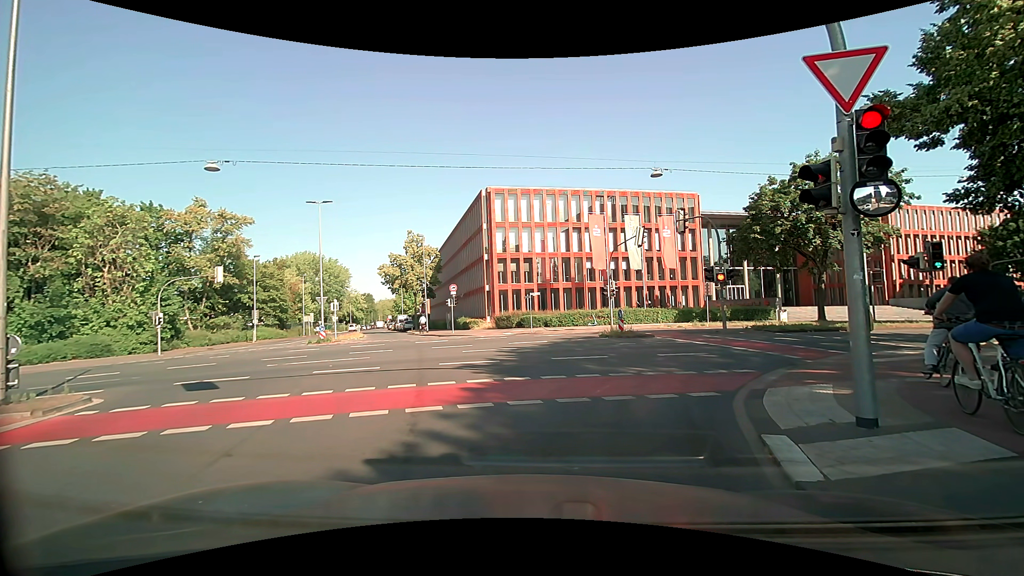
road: secondary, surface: asphalt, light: Day
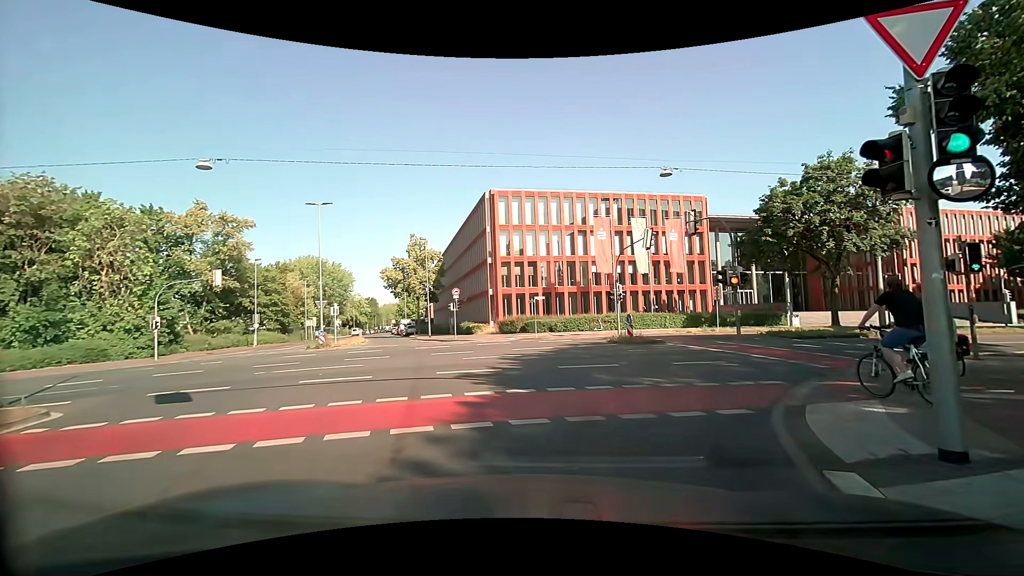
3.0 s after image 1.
(0.0, +1.1) m; 0°
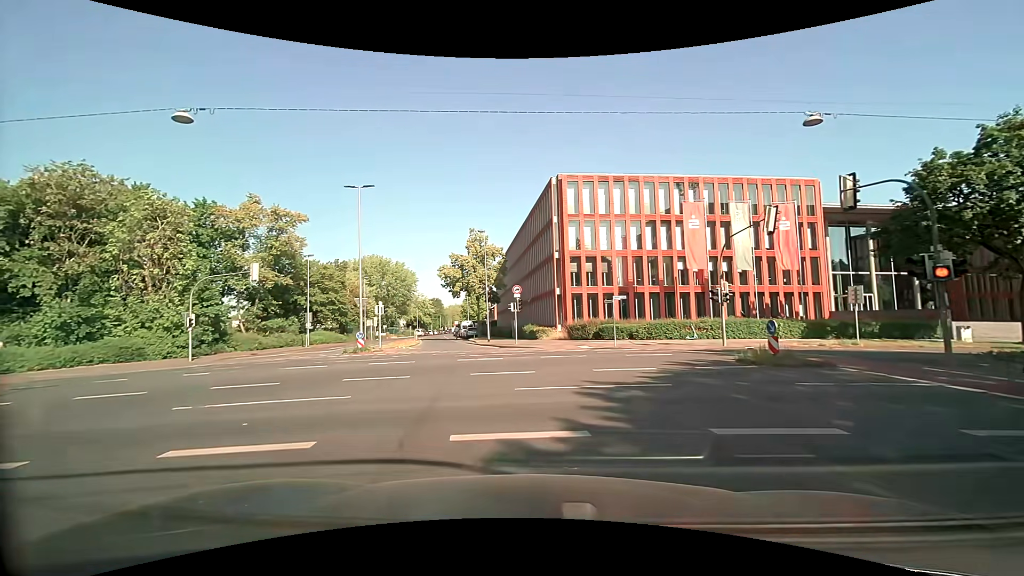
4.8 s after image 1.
(-0.6, +6.8) m; -9°
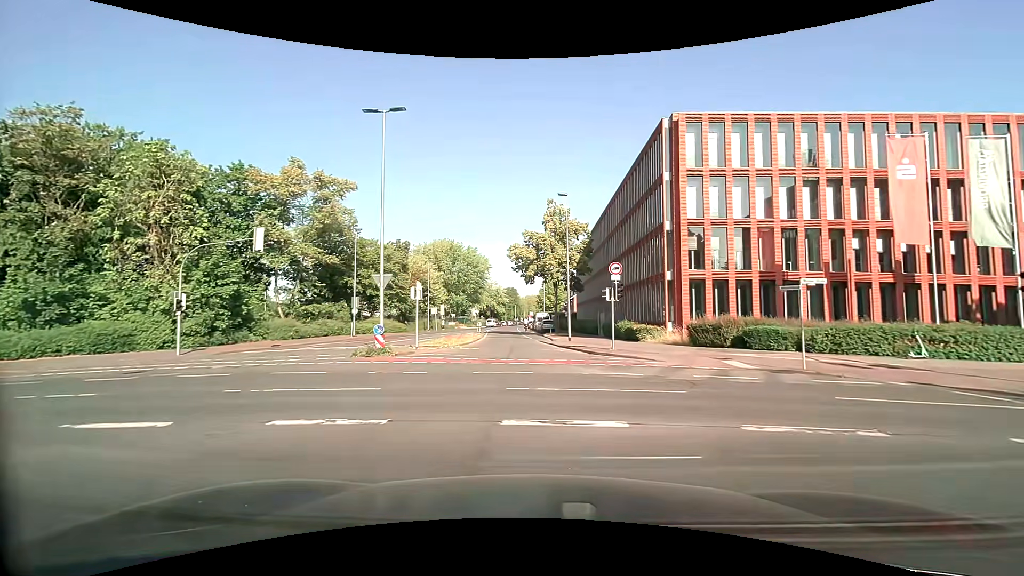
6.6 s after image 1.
(-1.1, +11.4) m; -9°
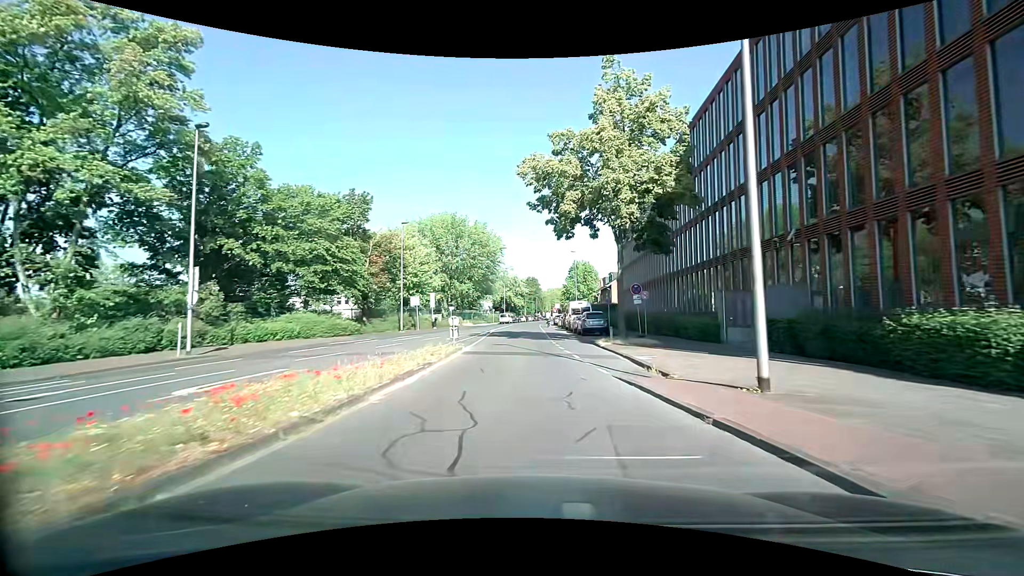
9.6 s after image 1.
(-1.0, +26.2) m; -2°
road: residential
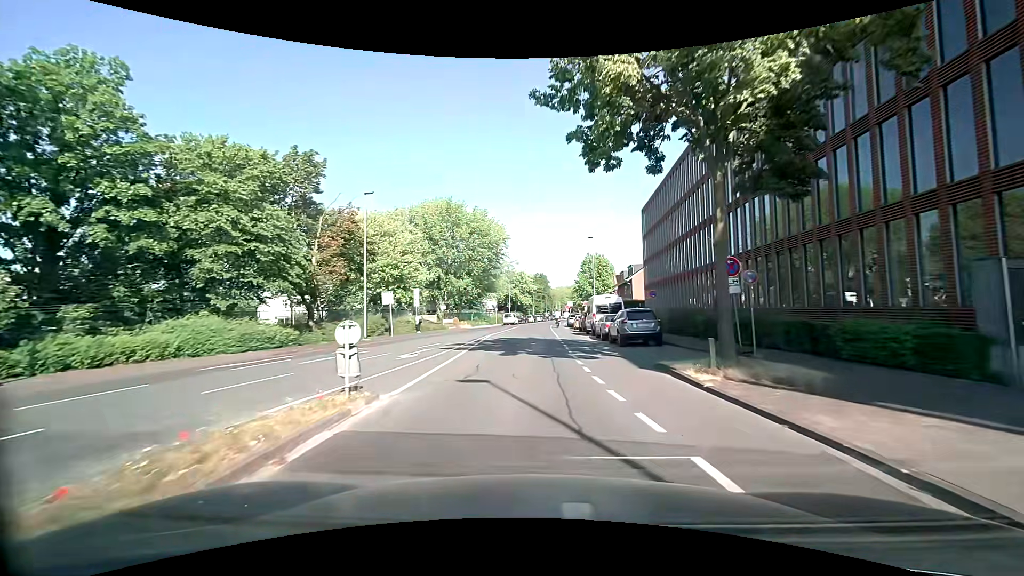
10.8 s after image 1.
(-0.1, +12.2) m; -2°
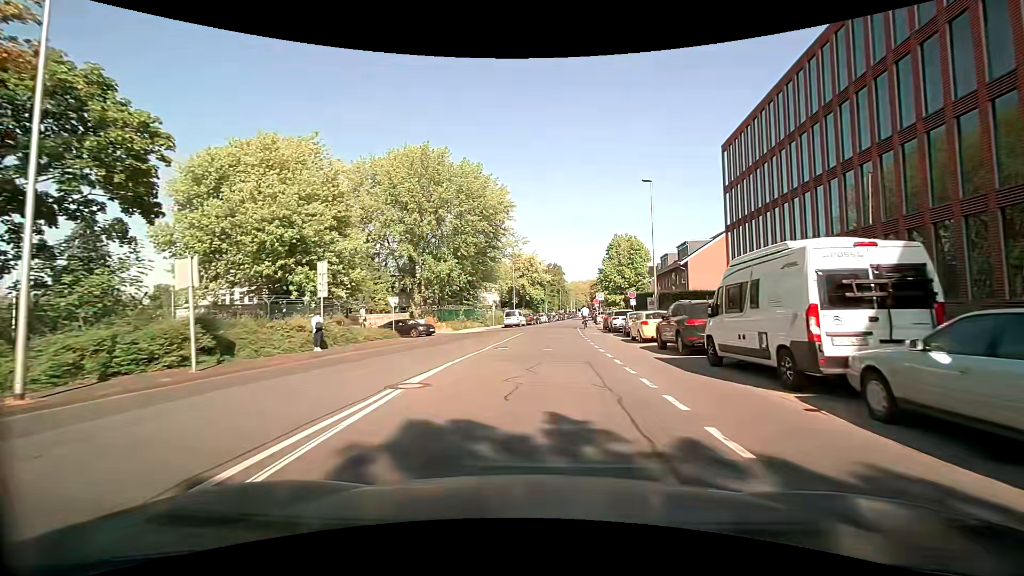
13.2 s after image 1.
(-0.3, +23.8) m; -1°
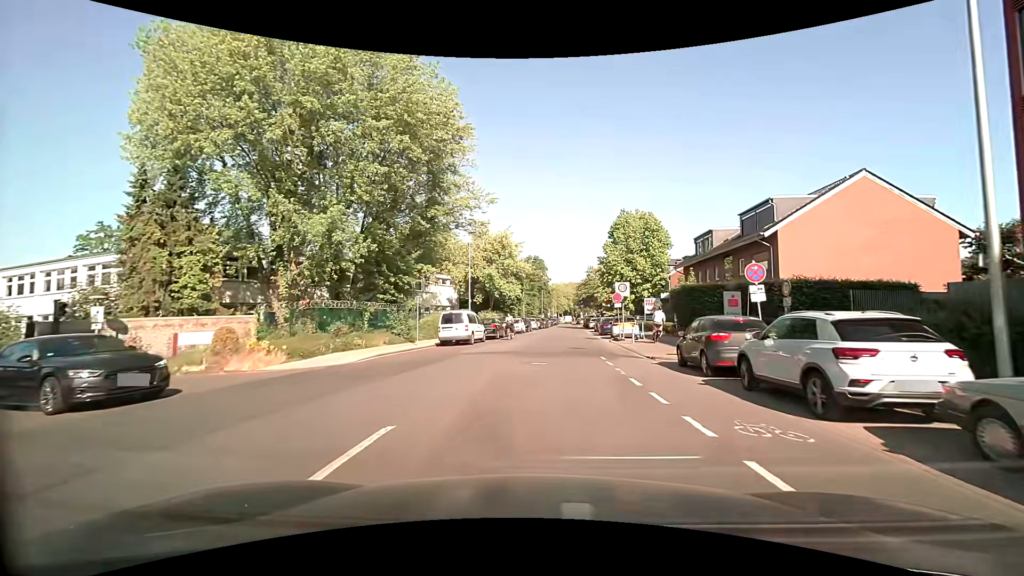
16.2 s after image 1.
(+0.4, +26.1) m; +3°
(0, +10) (0, +20) (+1, +30) (+2, +40) (+2, +50) (+3, +60) (+3, +70) (+3, +80) (+4, +90) (+4, +100) m
